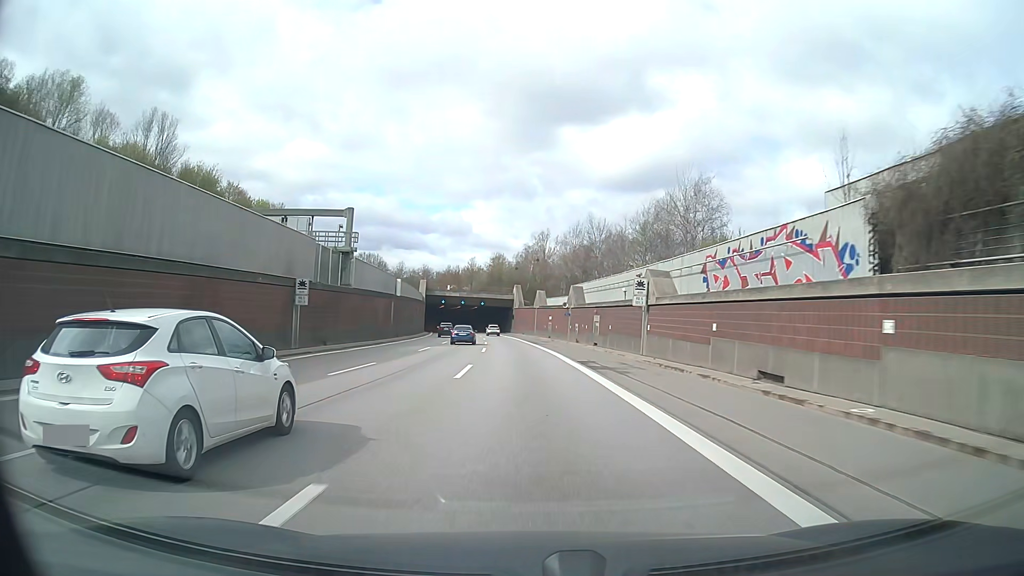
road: motorway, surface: asphalt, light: Day
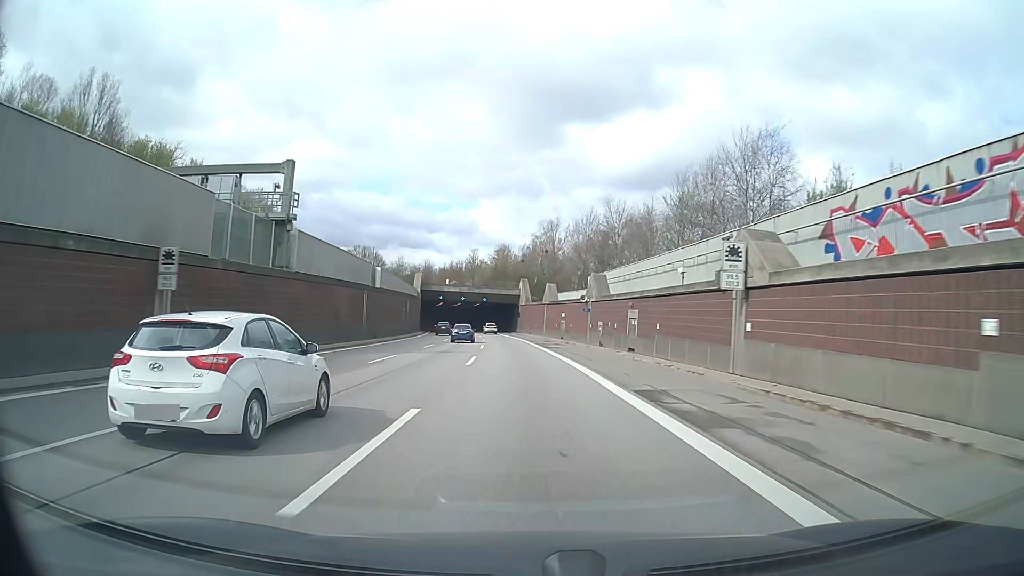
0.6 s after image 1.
(-0.1, +13.0) m; -1°
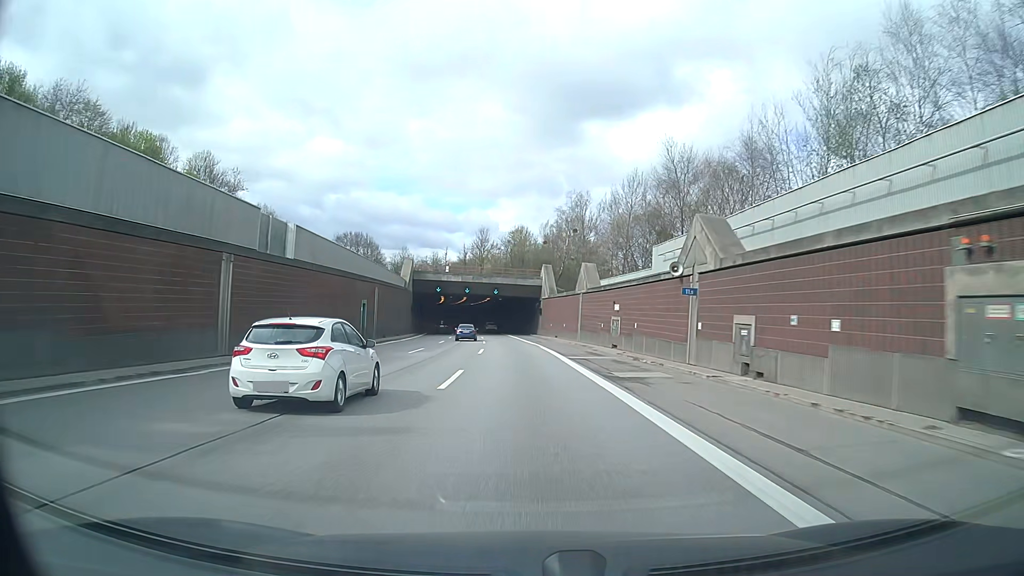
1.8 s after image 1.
(-0.3, +25.9) m; -2°
